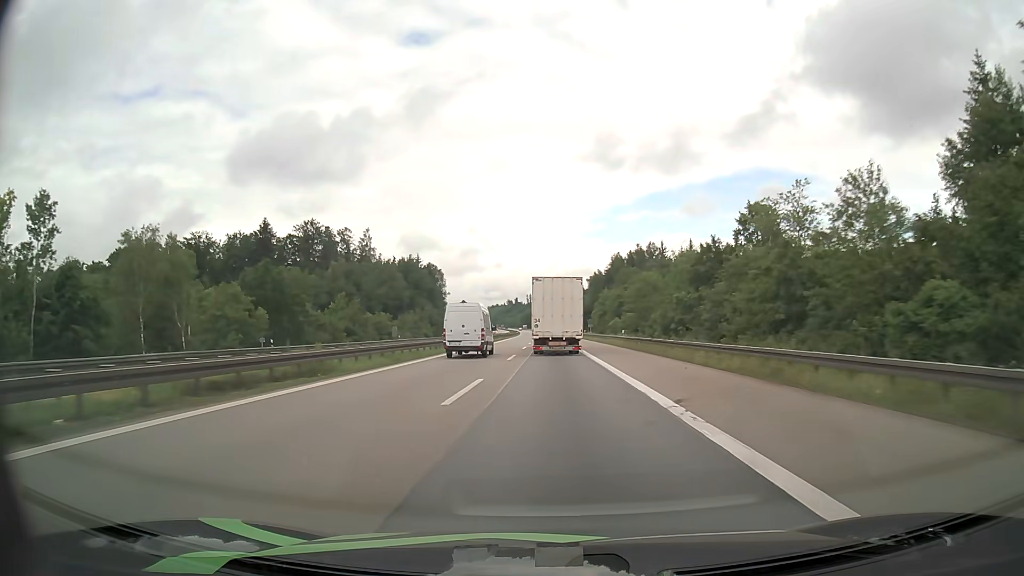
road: motorway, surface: asphalt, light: Day
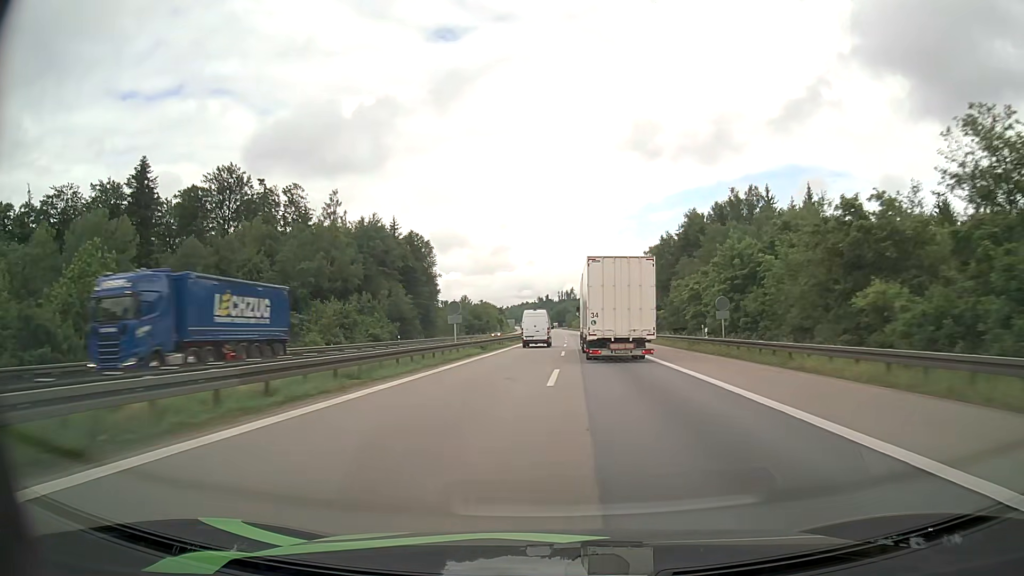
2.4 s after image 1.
(-1.3, +68.9) m; -3°
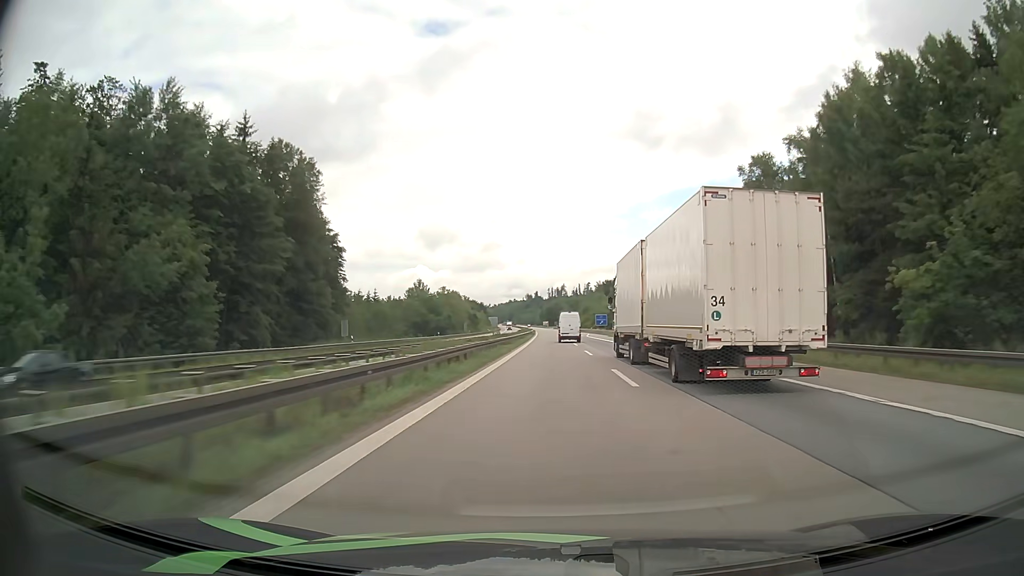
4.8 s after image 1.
(-0.1, +72.9) m; +1°
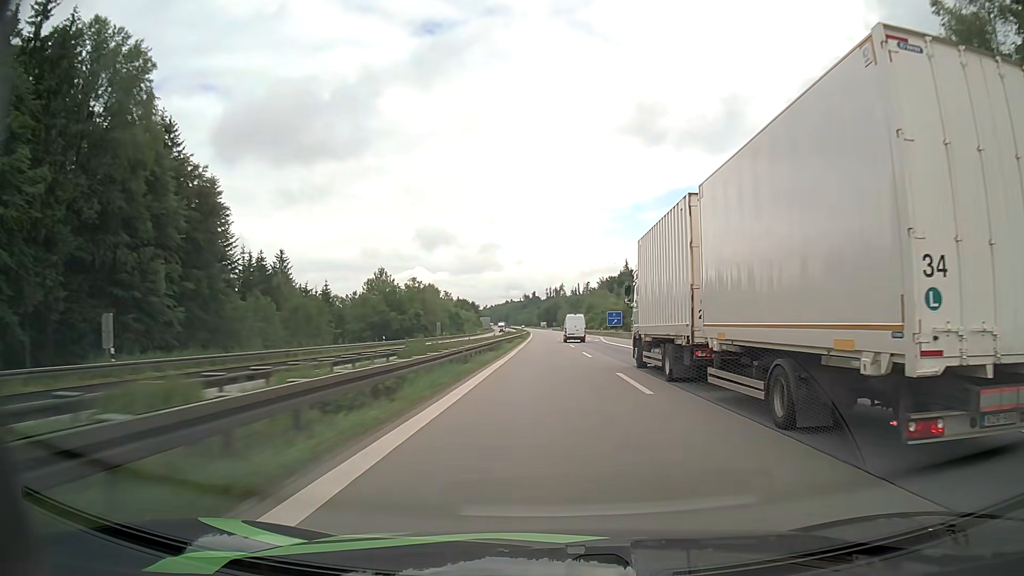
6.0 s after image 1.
(+0.1, +37.8) m; 0°
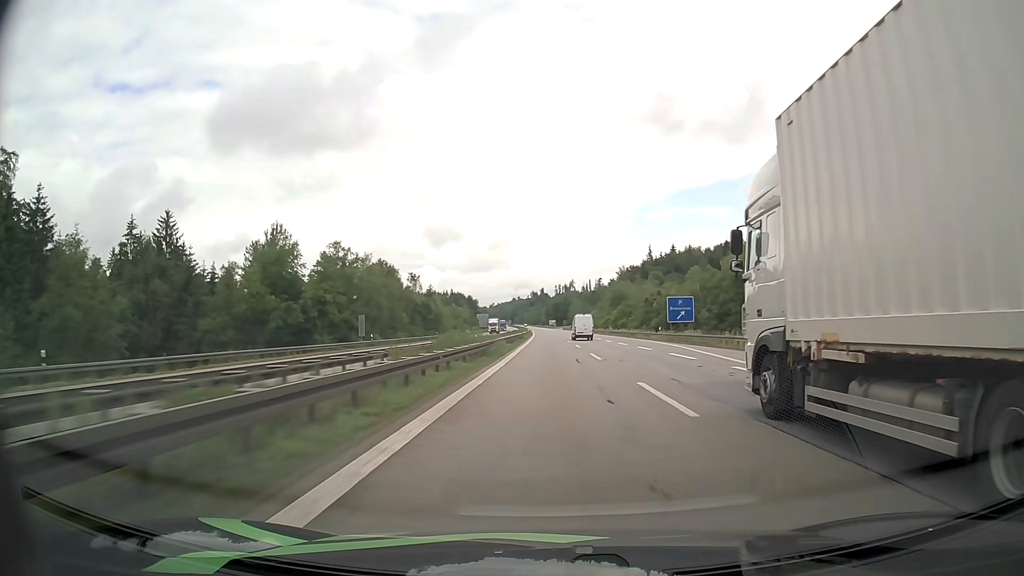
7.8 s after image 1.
(-0.5, +58.0) m; -1°
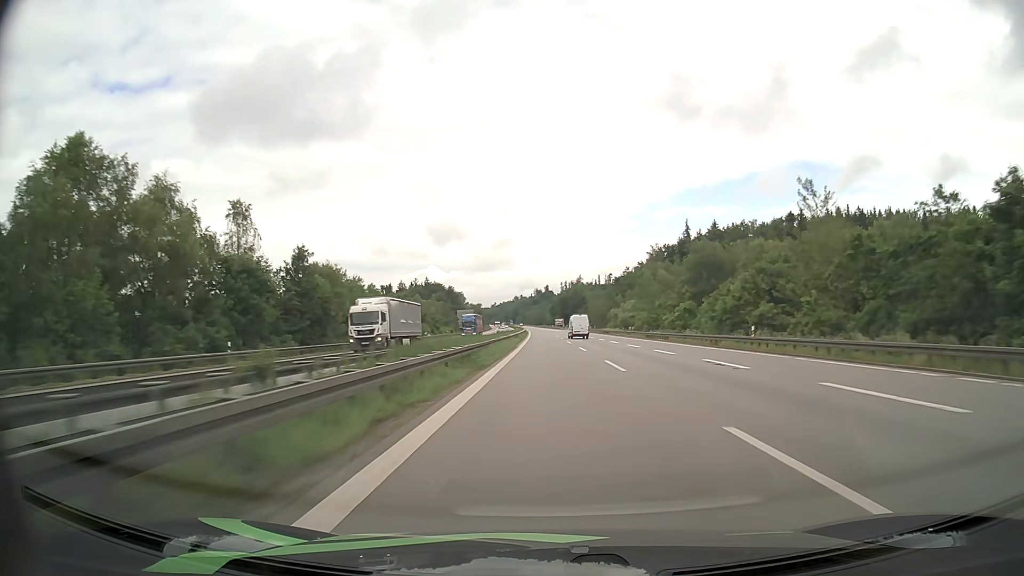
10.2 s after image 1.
(-0.5, +79.4) m; 0°
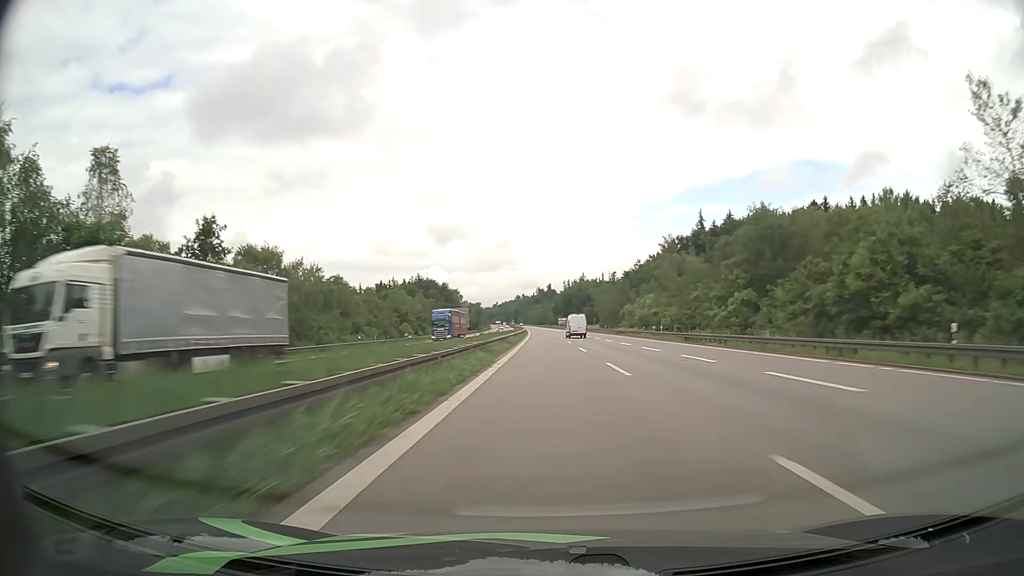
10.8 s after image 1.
(0.0, +20.1) m; 0°
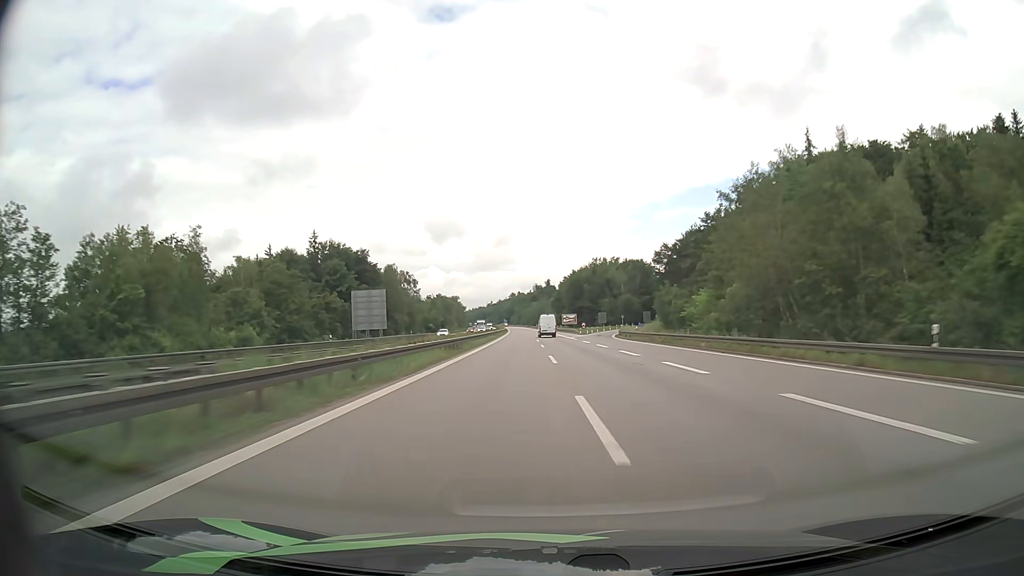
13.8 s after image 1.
(-0.1, +101.9) m; 0°
(0, +10) (0, +20) (0, +30) (0, +40) (0, +50) (0, +60) (0, +70) (-1, +80) (-1, +90) (-1, +100) m
